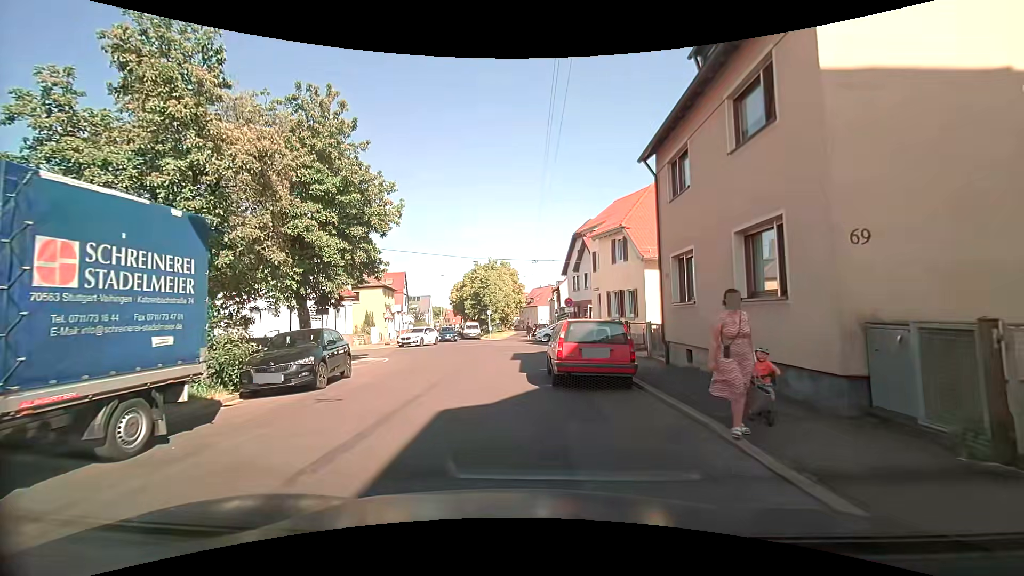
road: residential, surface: asphalt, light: Day
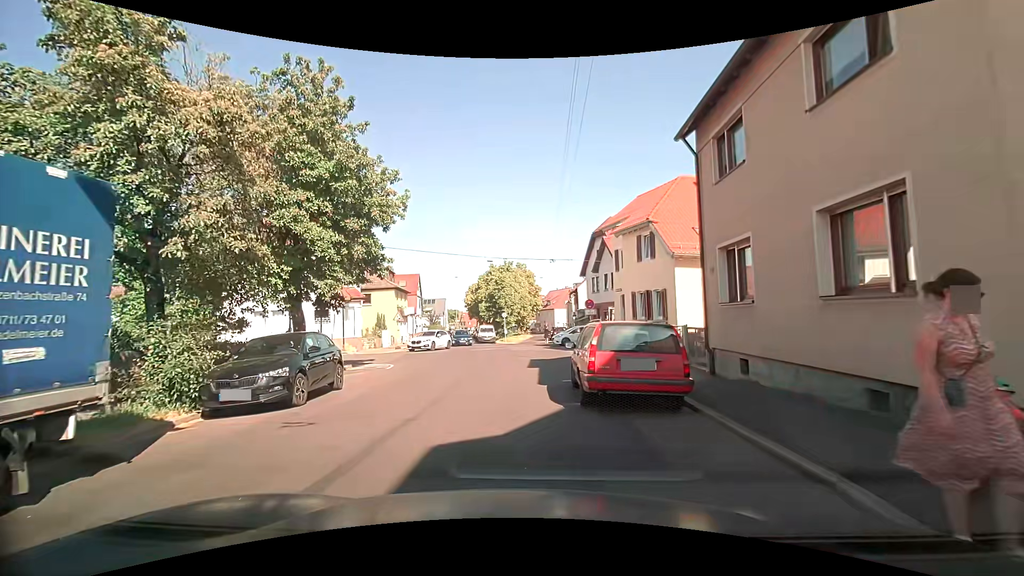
(-0.1, +2.1) m; -4°
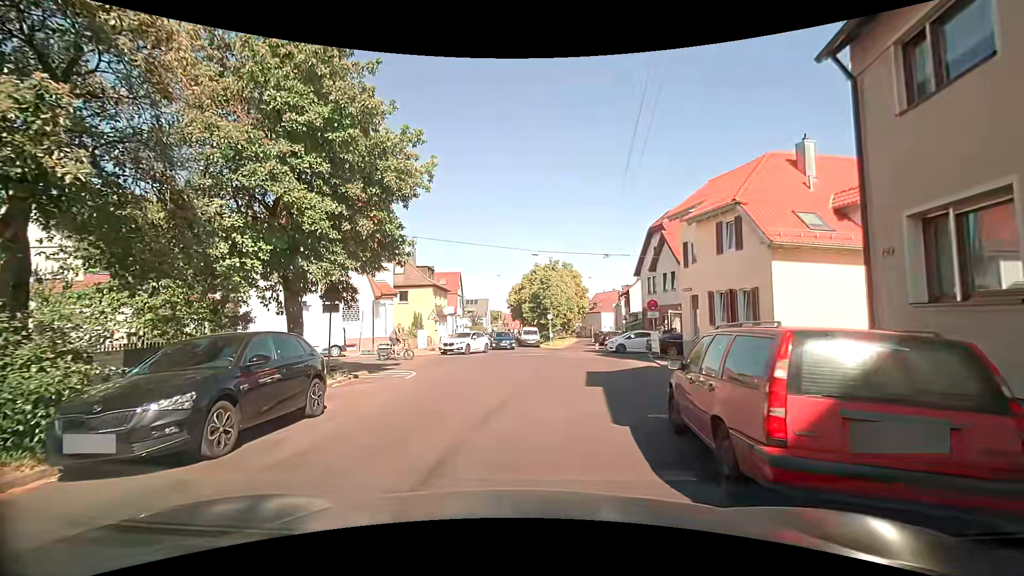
(-0.2, +4.2) m; -6°
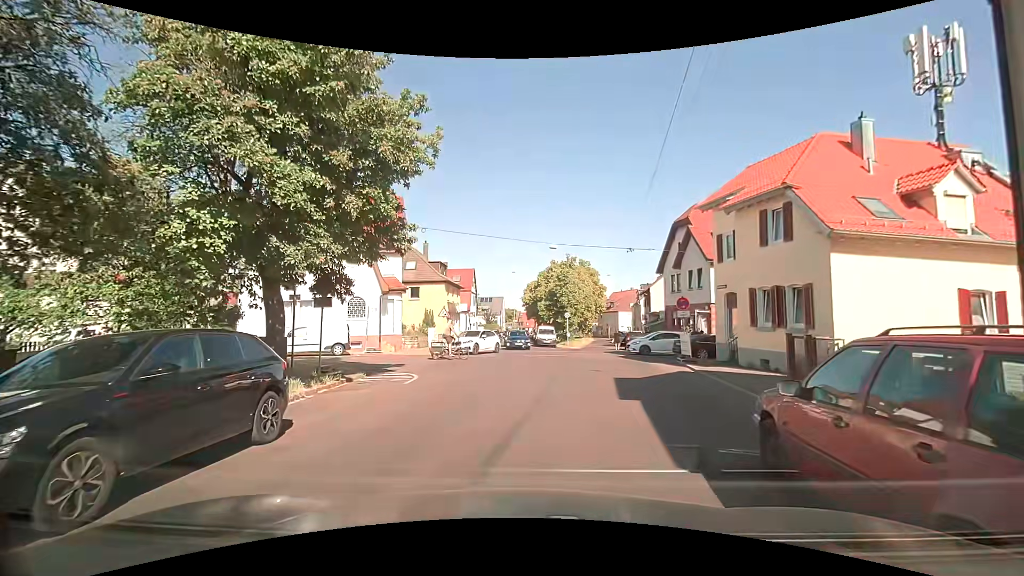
(0.0, +2.2) m; 0°
